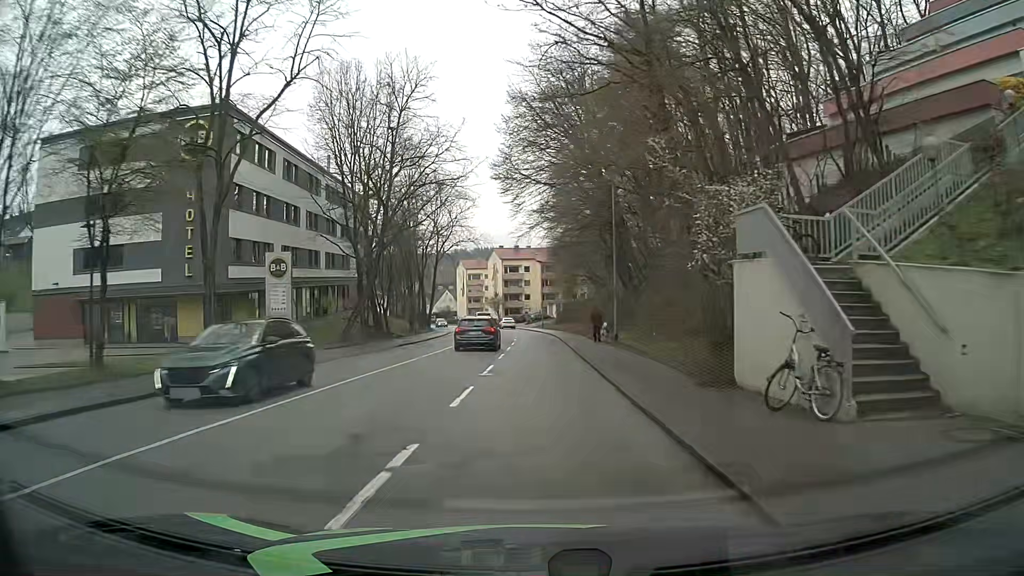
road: tertiary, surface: asphalt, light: Day
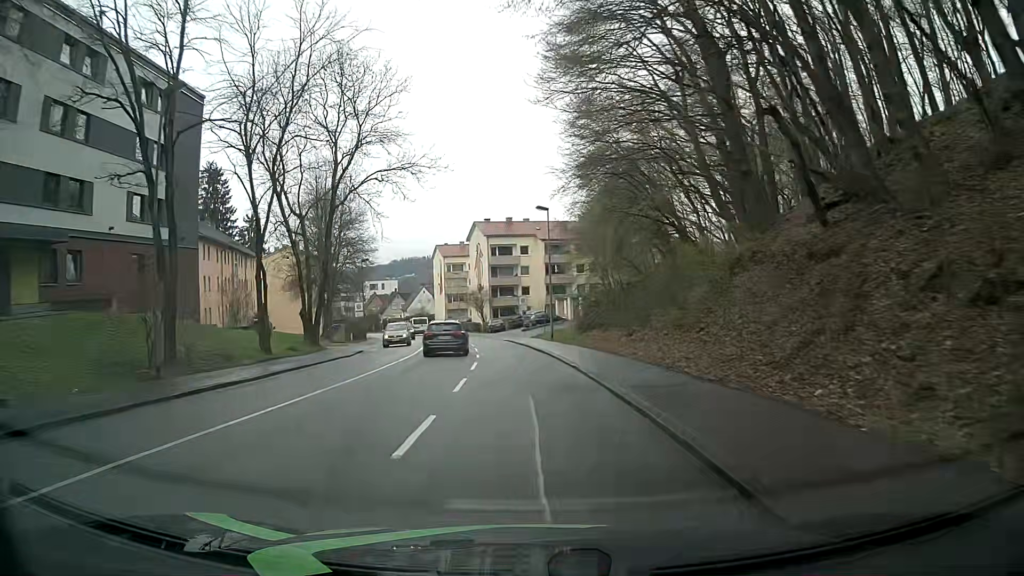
(+0.4, +40.4) m; 0°
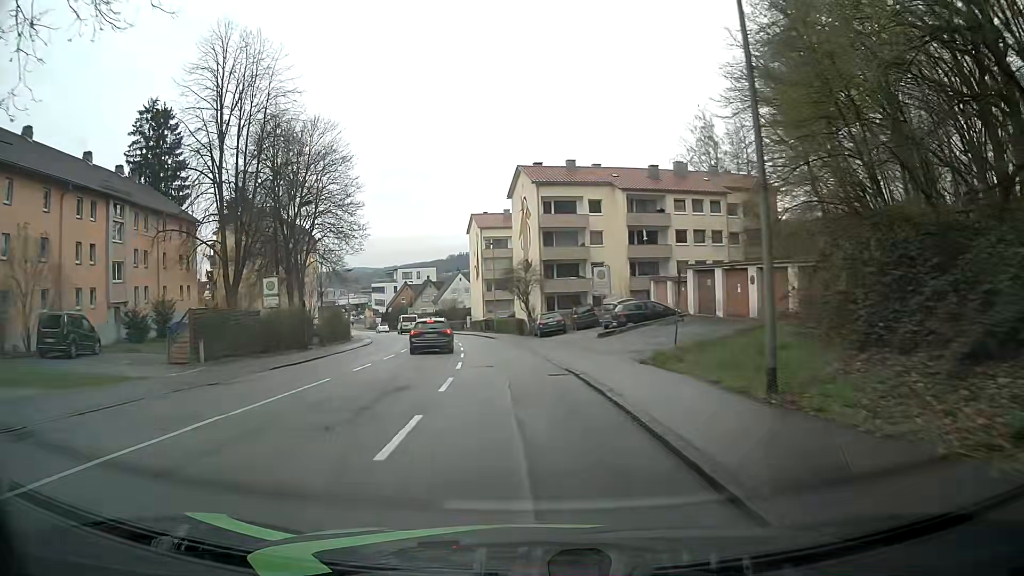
(-1.2, +31.9) m; -5°
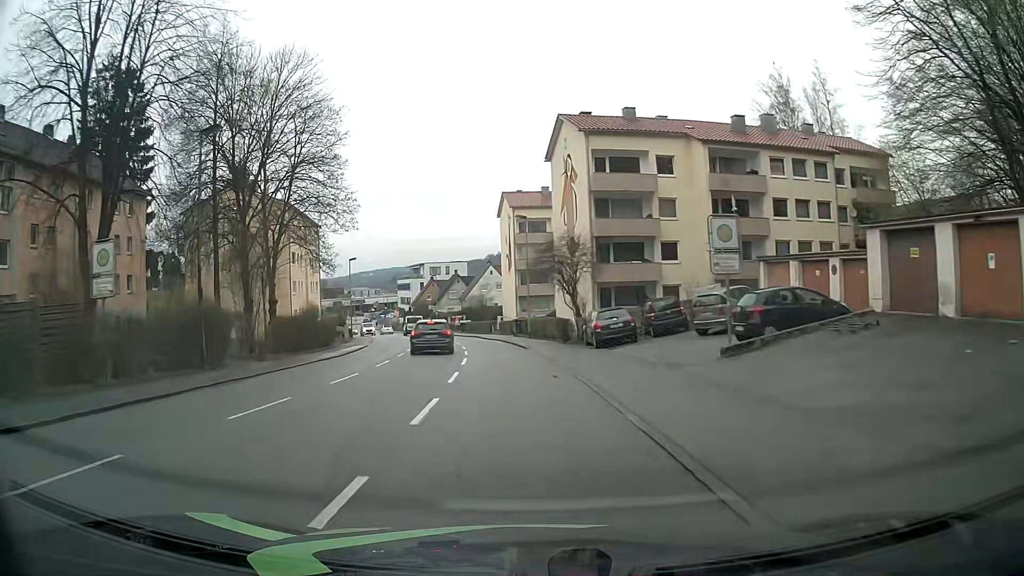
(-0.5, +15.8) m; -4°
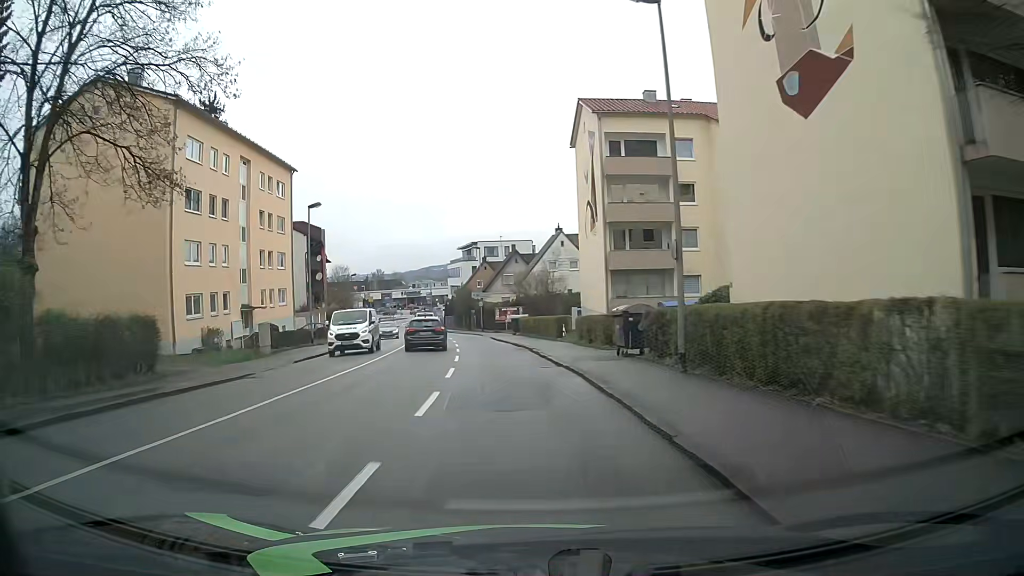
(-1.7, +30.9) m; -7°
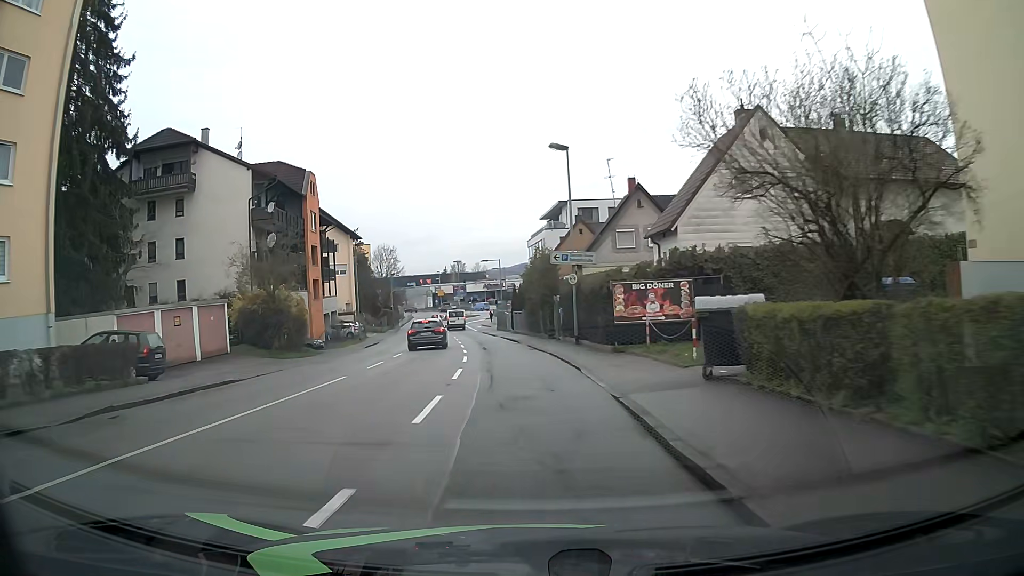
(-2.1, +37.4) m; -7°
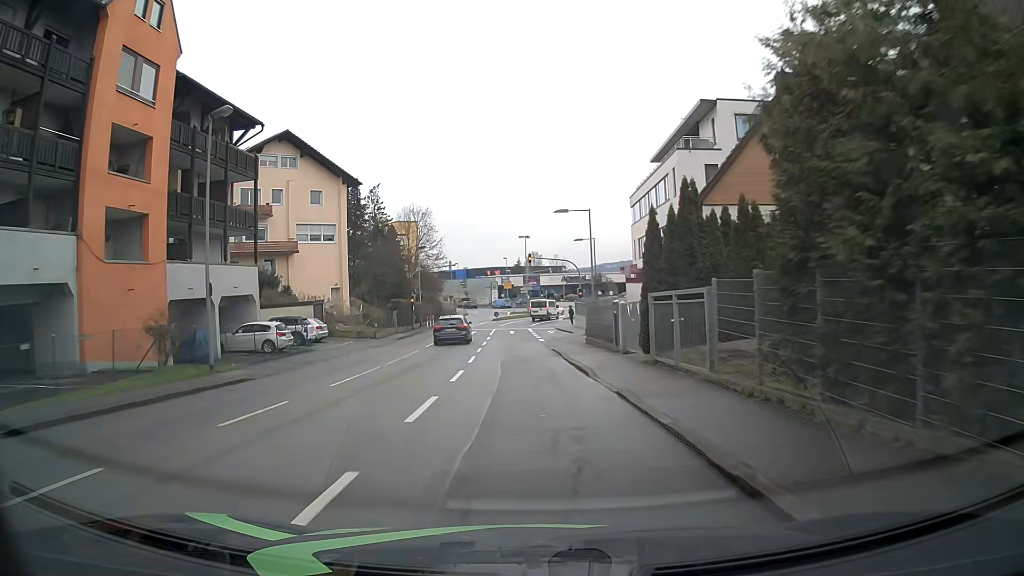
(-2.6, +36.2) m; -7°
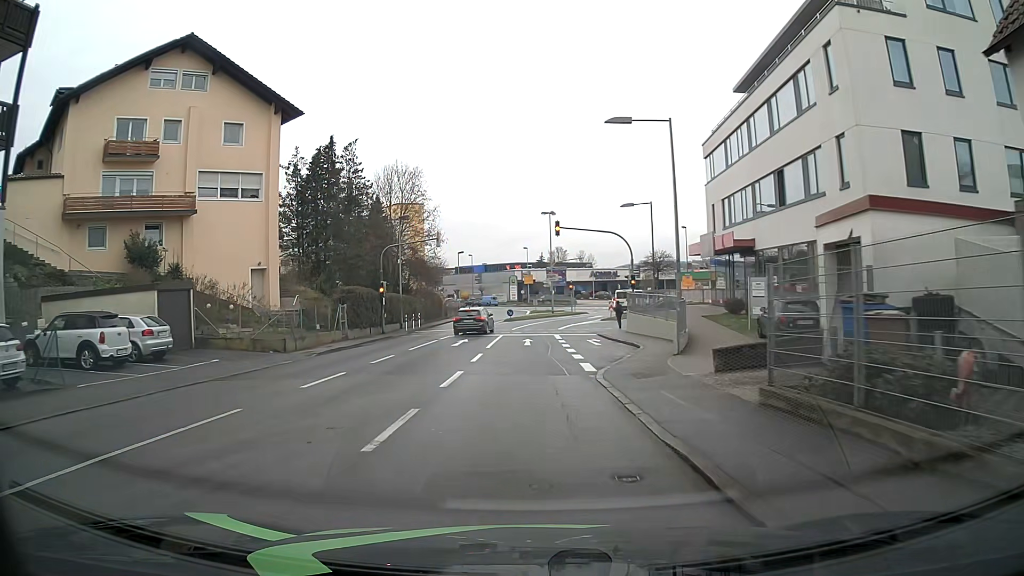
(-0.3, +20.0) m; -3°
